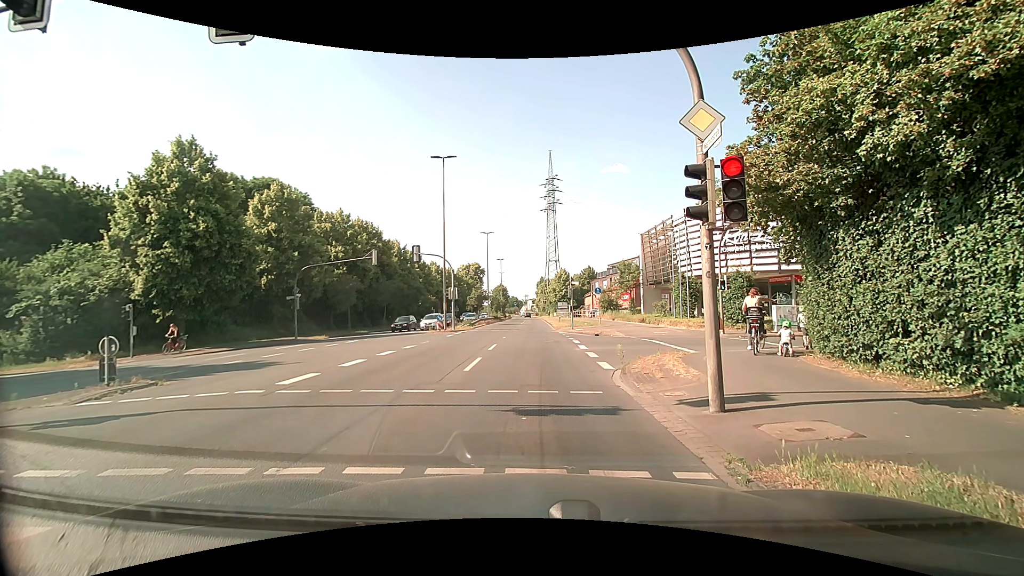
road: primary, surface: asphalt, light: Day
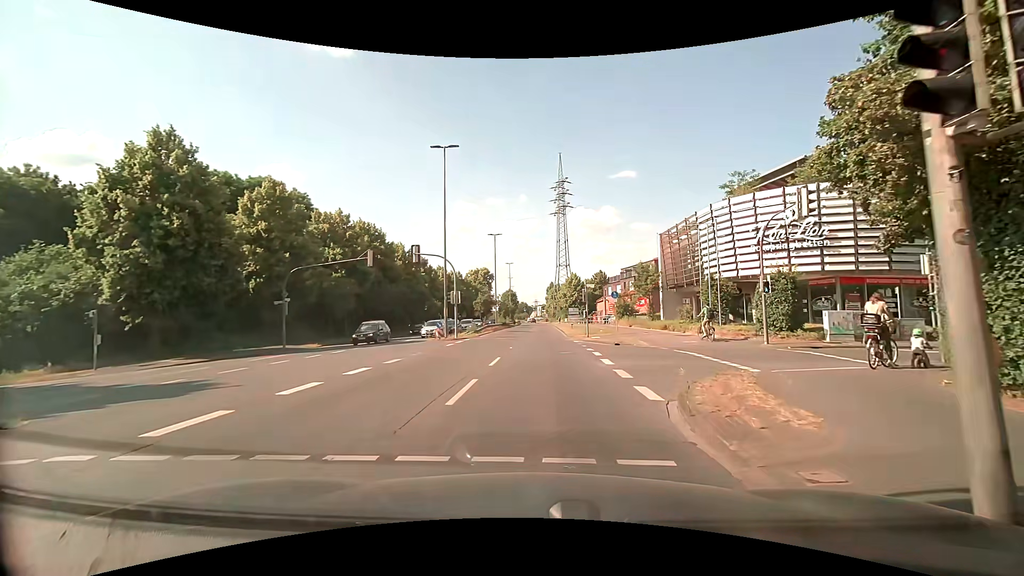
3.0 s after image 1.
(-0.2, +3.9) m; -4°
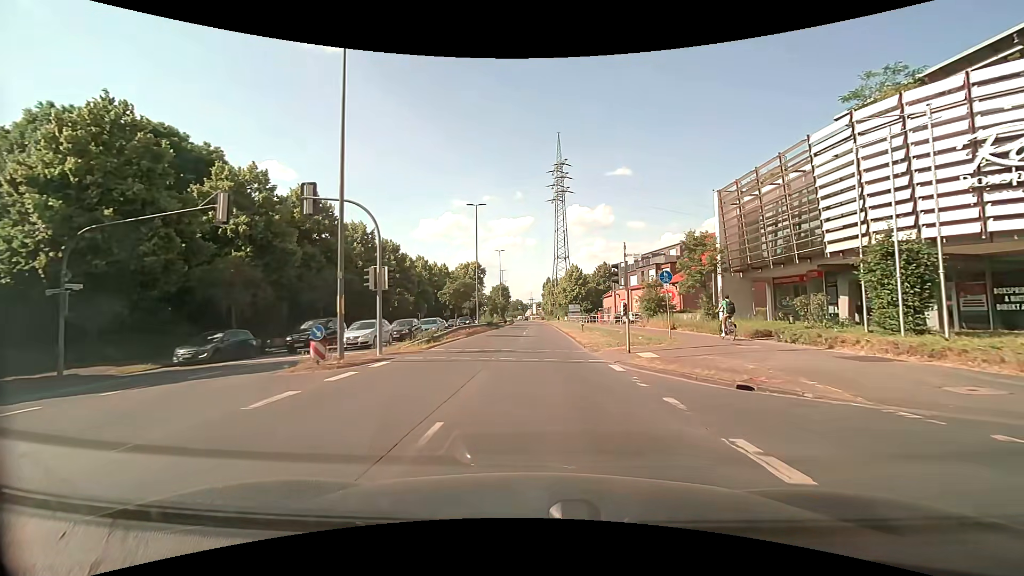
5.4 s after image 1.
(+0.4, +16.9) m; +2°
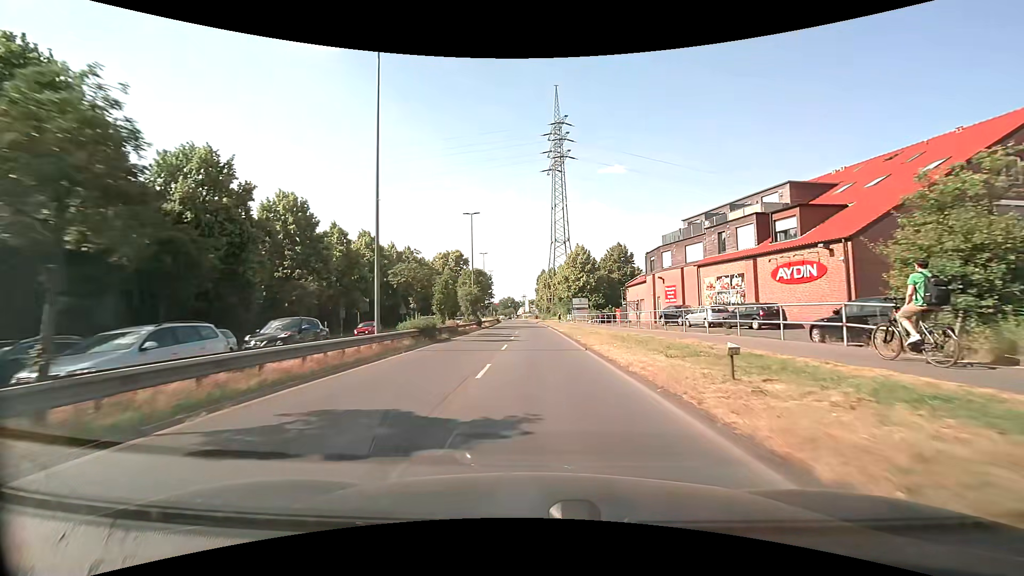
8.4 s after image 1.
(+0.3, +29.4) m; +1°
